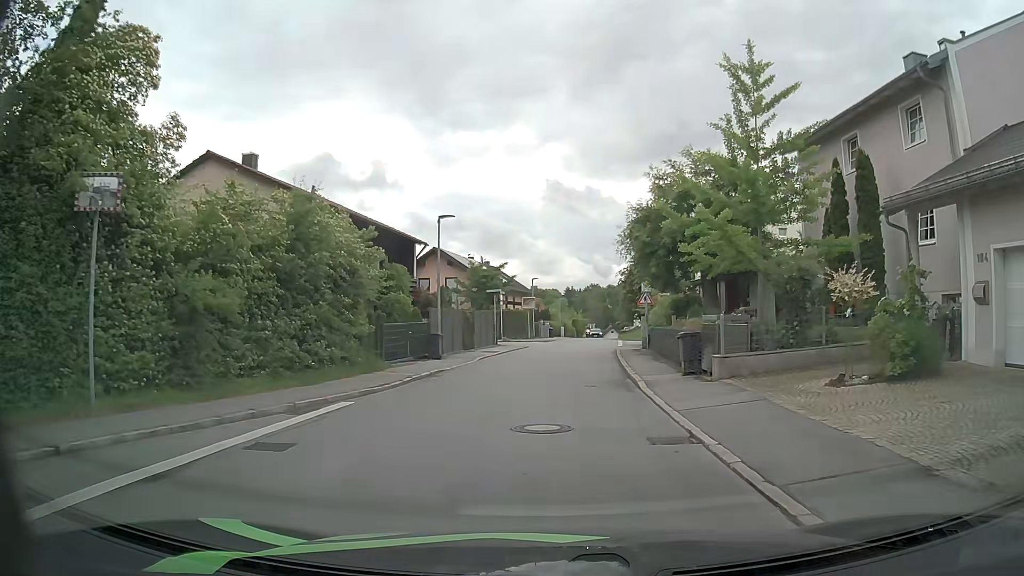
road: residential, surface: asphalt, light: Day
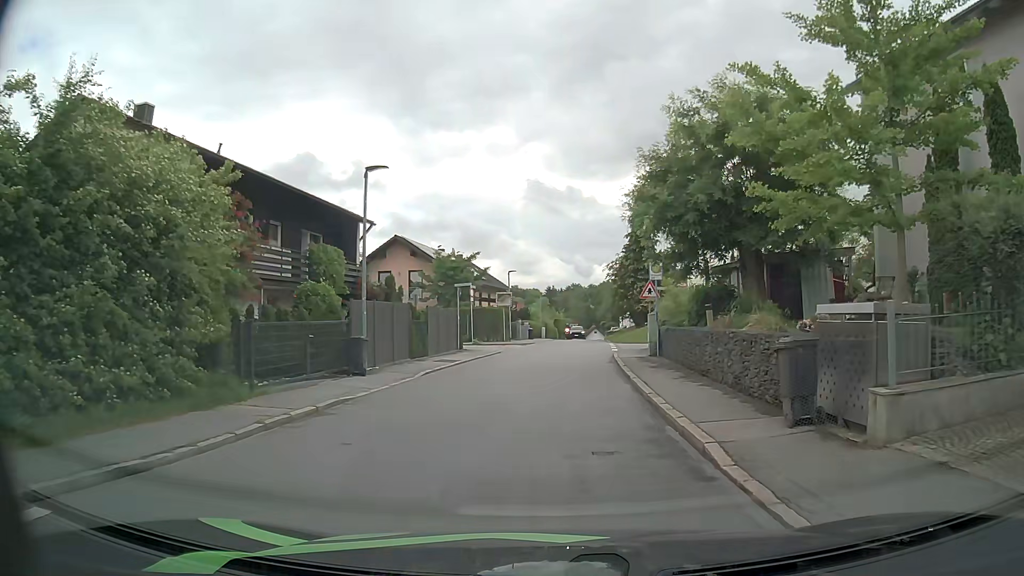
(+0.2, +7.7) m; +1°
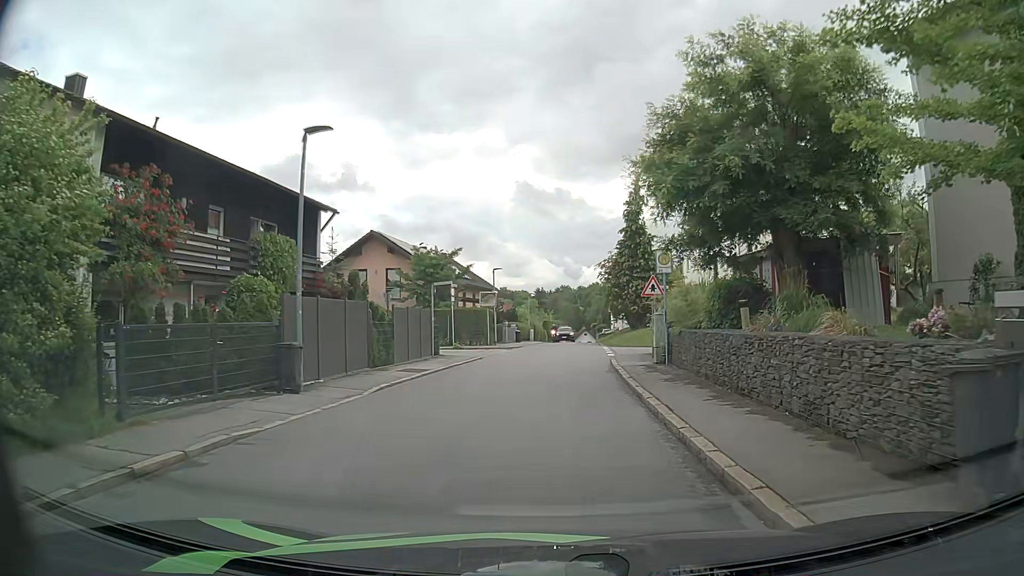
(+0.1, +3.8) m; +2°
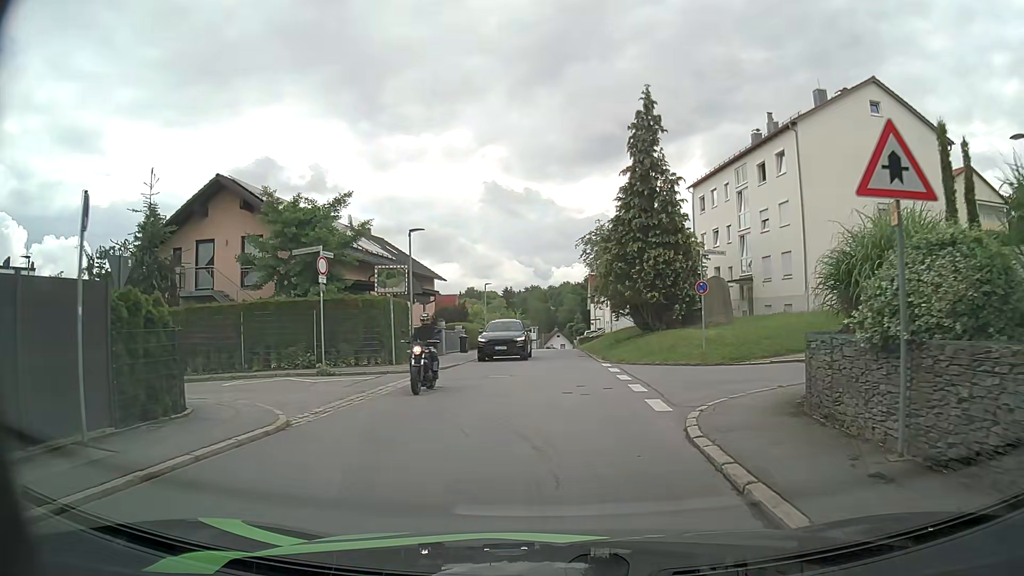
(+0.4, +19.0) m; +2°
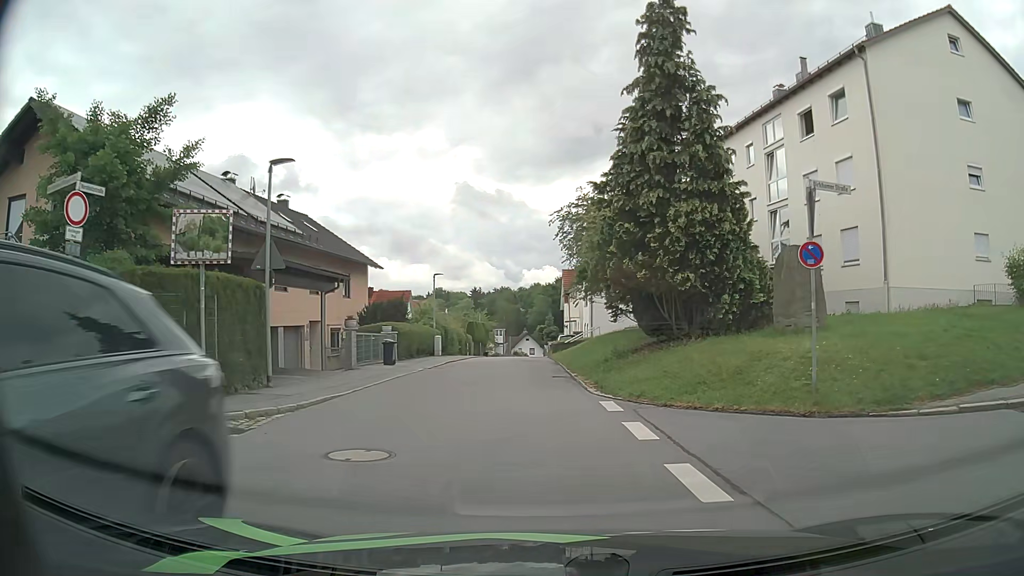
(+0.4, +11.2) m; +3°
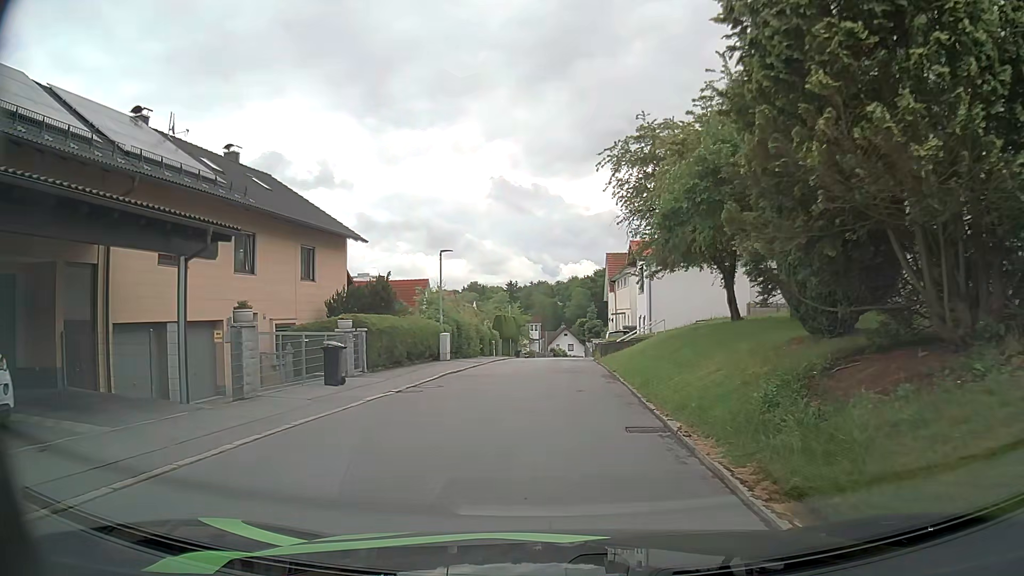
(-0.2, +10.9) m; -3°
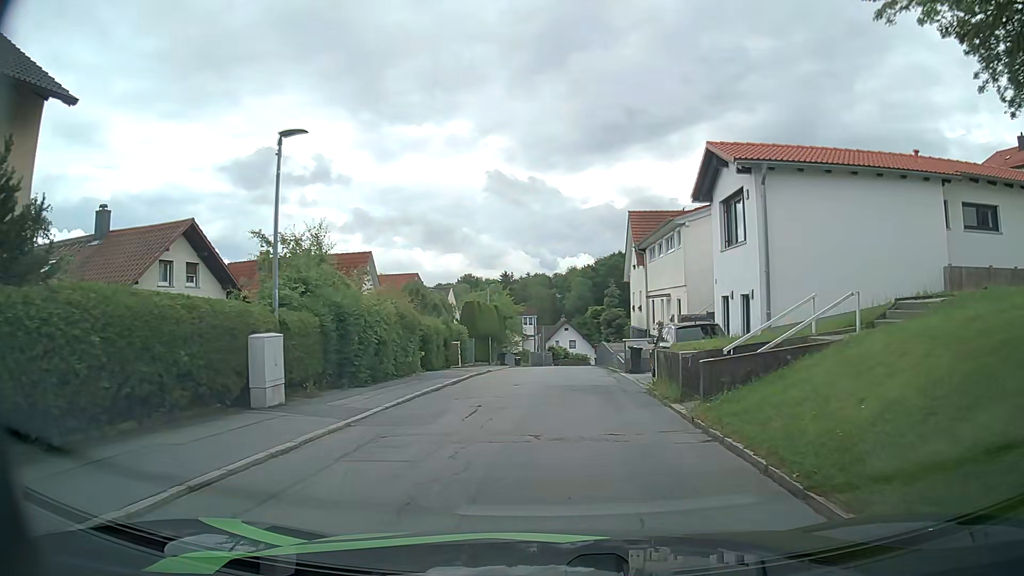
(0.0, +19.6) m; +2°
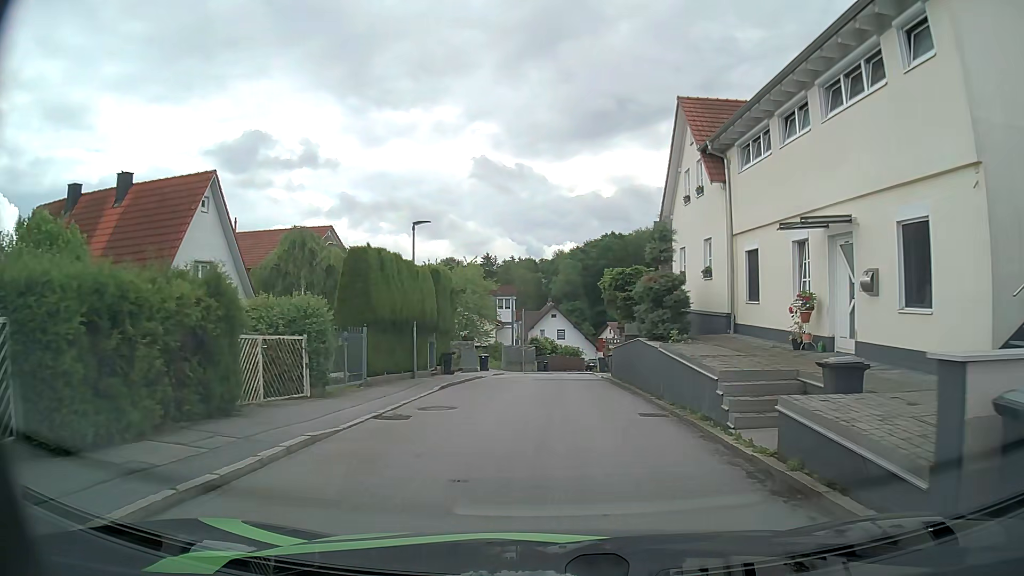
(-0.3, +20.1) m; 0°
(0, +10) (0, +20) (+1, +30) (+1, +40) (+2, +50) (+5, +60) (+7, +69) (+11, +79) (+14, +88) (+16, +98) m
